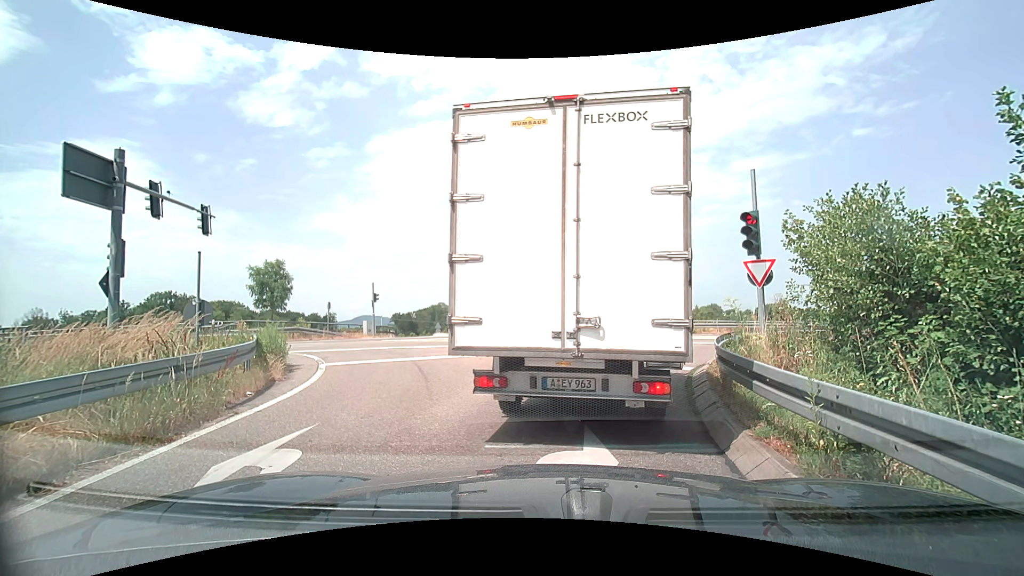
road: trunk_link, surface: asphalt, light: Day
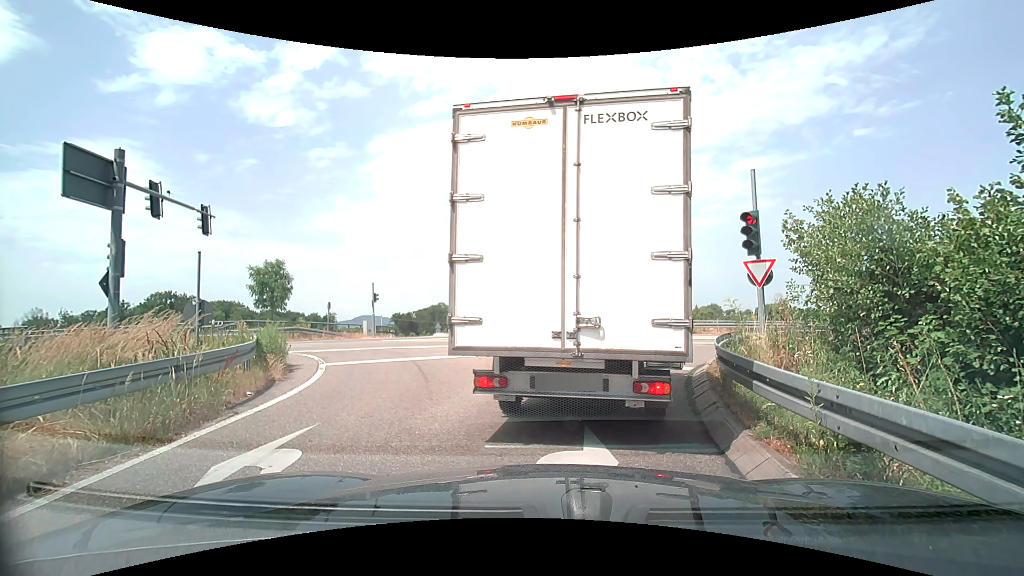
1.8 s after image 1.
(0.0, 0.0) m; 0°
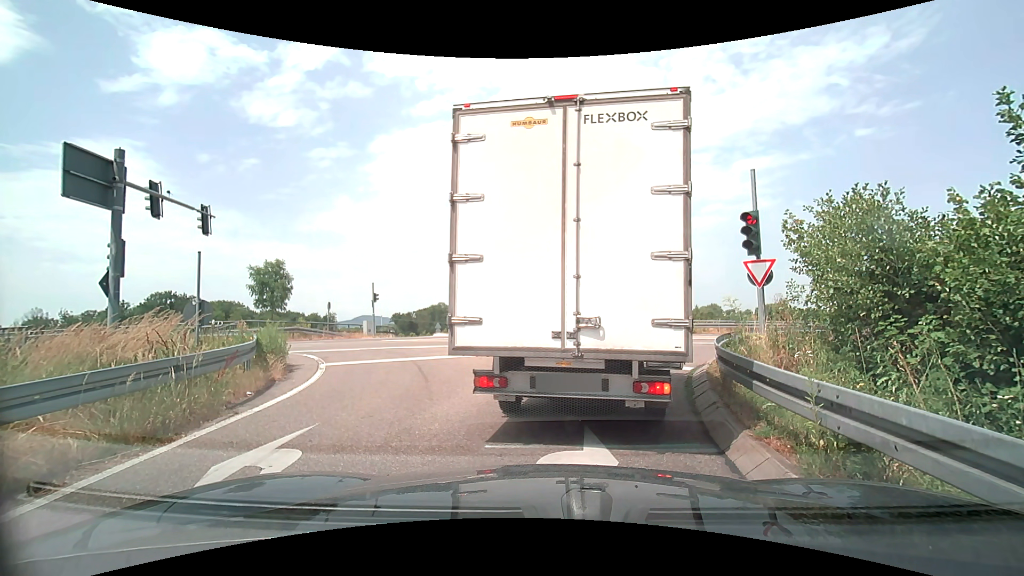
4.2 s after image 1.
(0.0, 0.0) m; 0°
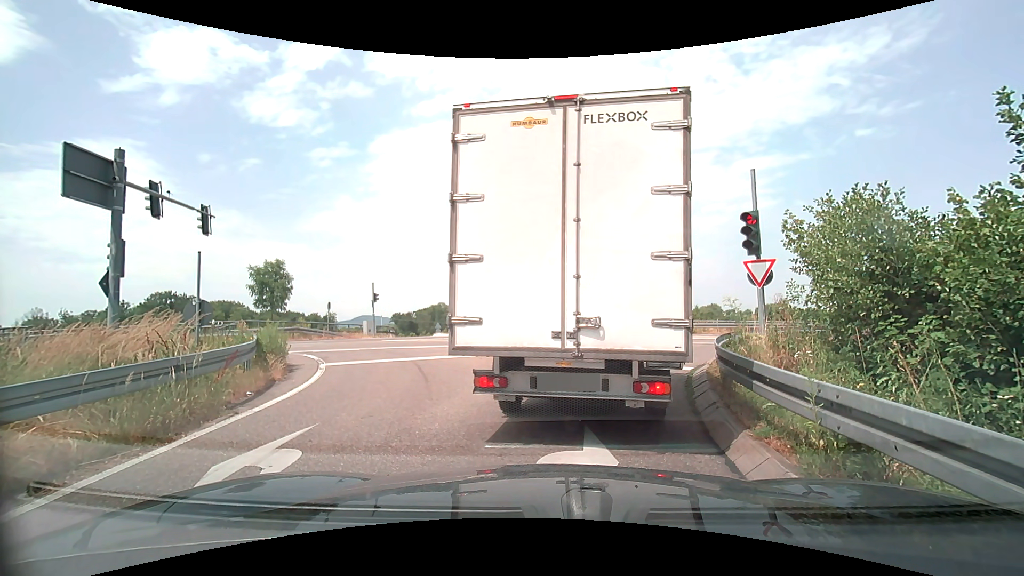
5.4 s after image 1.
(0.0, 0.0) m; 0°
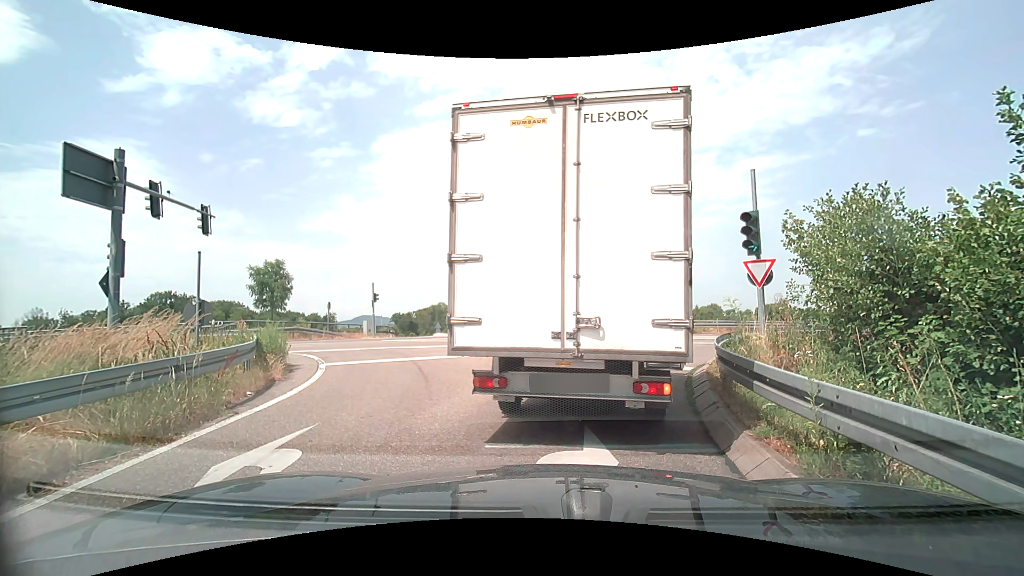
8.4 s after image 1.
(0.0, 0.0) m; 0°
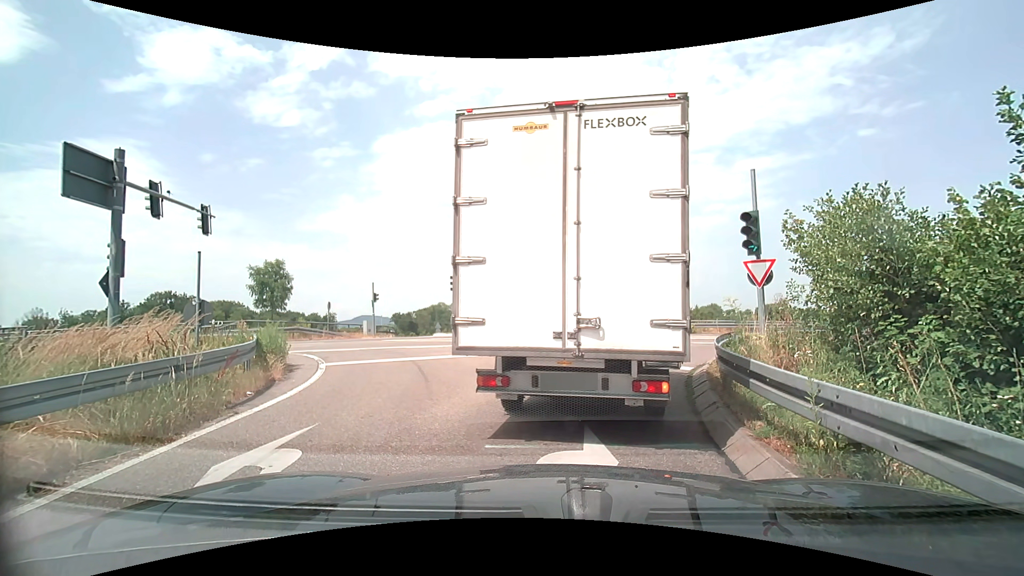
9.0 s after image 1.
(0.0, 0.0) m; 0°
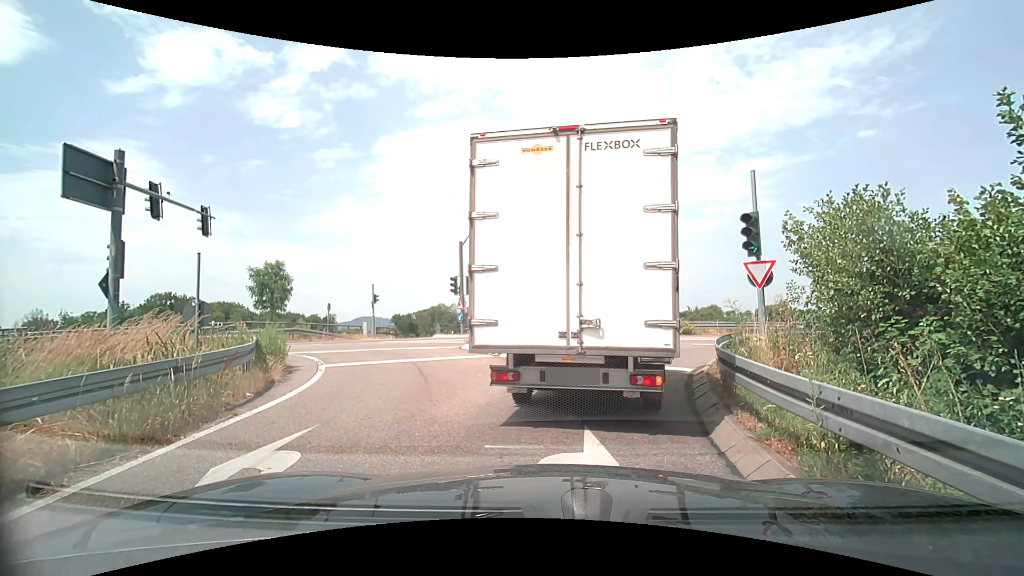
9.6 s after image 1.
(0.0, 0.0) m; 0°
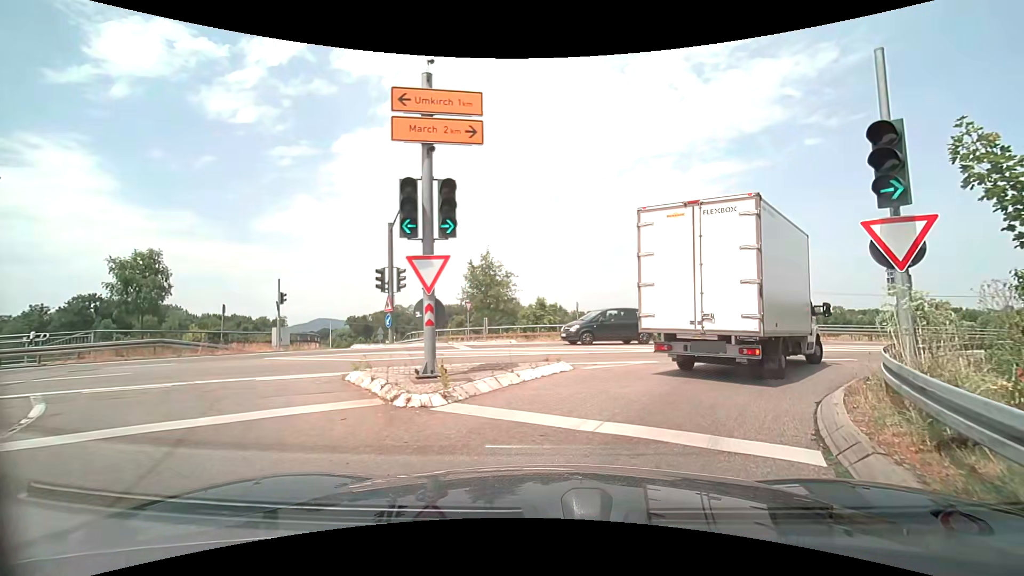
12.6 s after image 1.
(+0.1, +7.2) m; +4°
(+2, +10) (+8, +18) (+16, +22) (+26, +26) (+35, +29) (+45, +32) (+54, +36) (+64, +39) (+73, +42) (+83, +45) m
